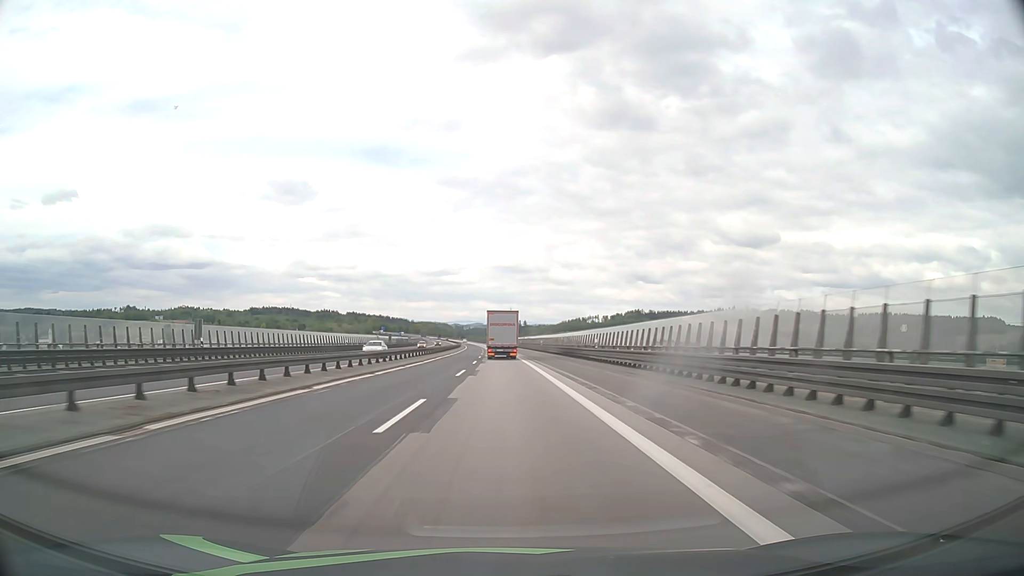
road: motorway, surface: asphalt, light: Day
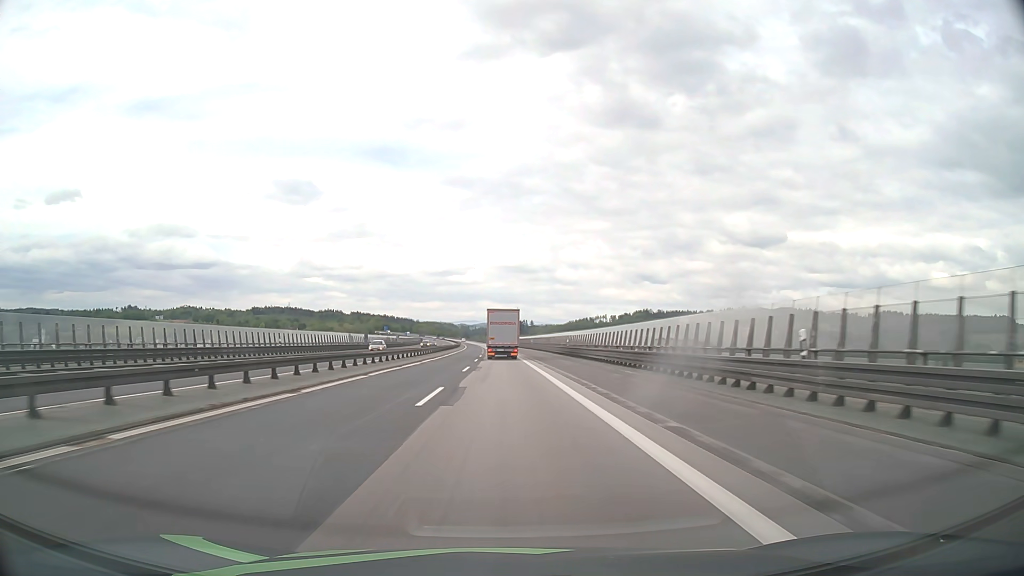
(-0.1, +31.5) m; -1°
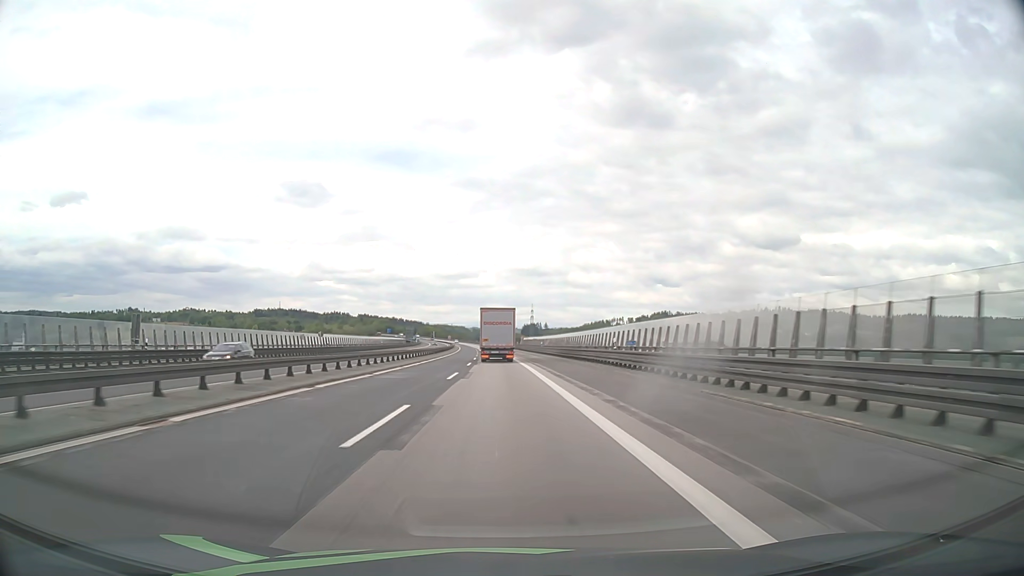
(-0.6, +77.9) m; -1°
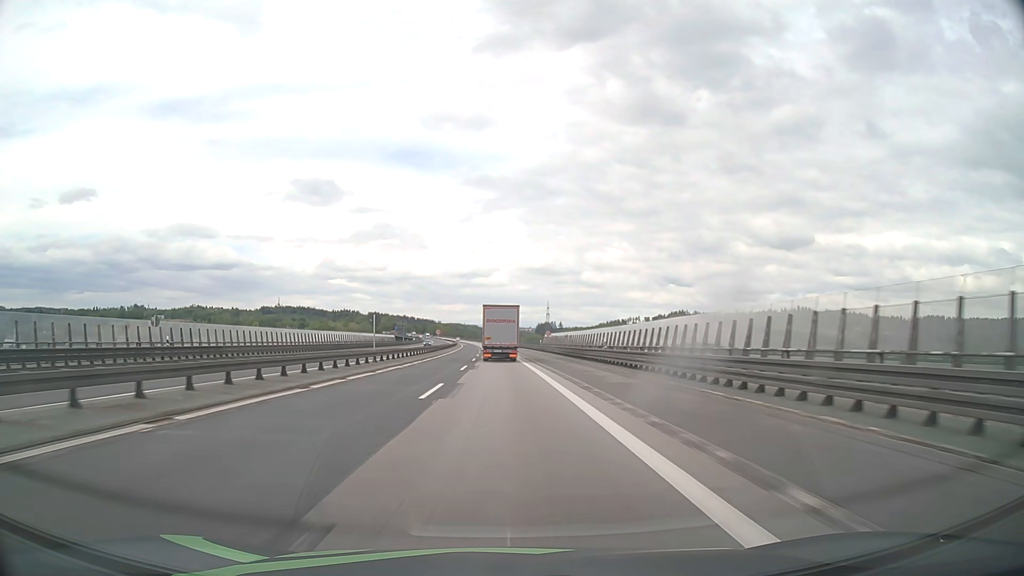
(-0.5, +46.2) m; -1°
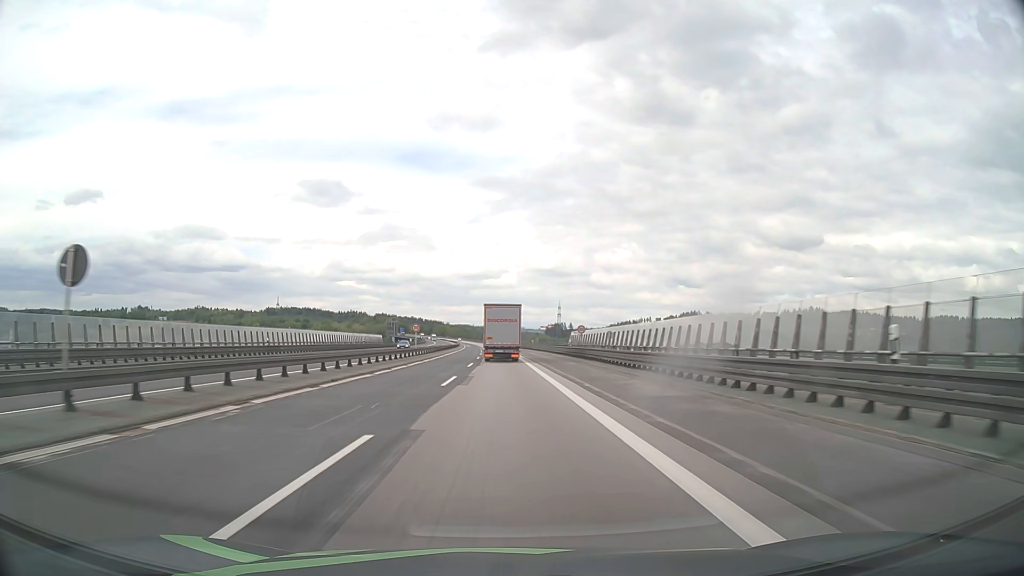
(-0.3, +30.4) m; -1°
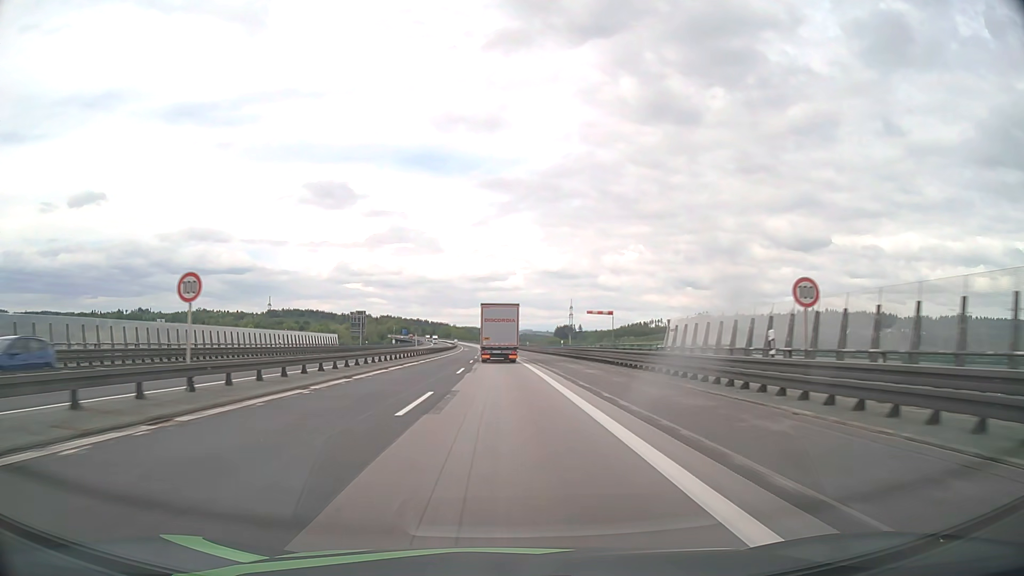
(-0.2, +45.1) m; -1°
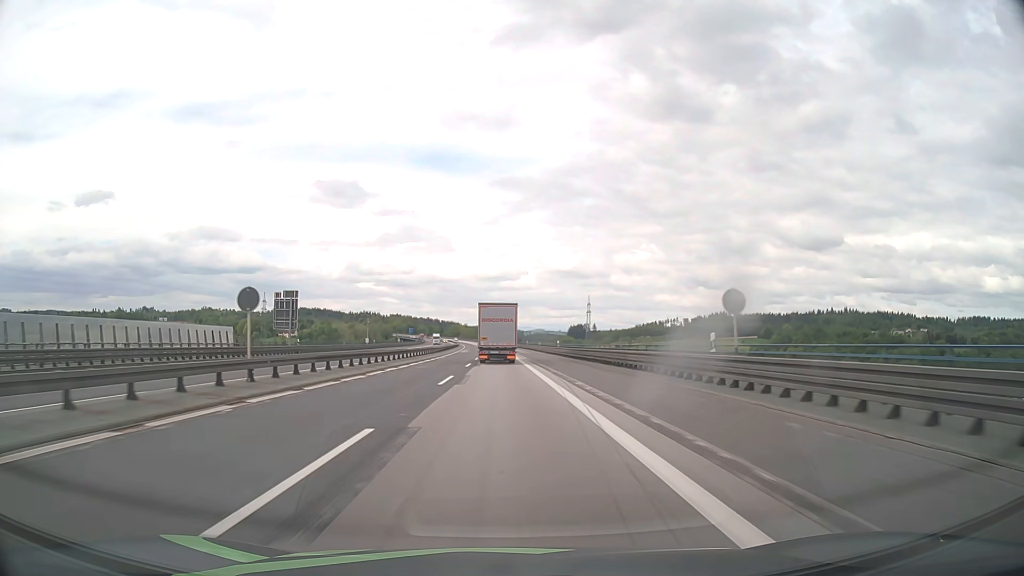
(-0.4, +44.4) m; -1°
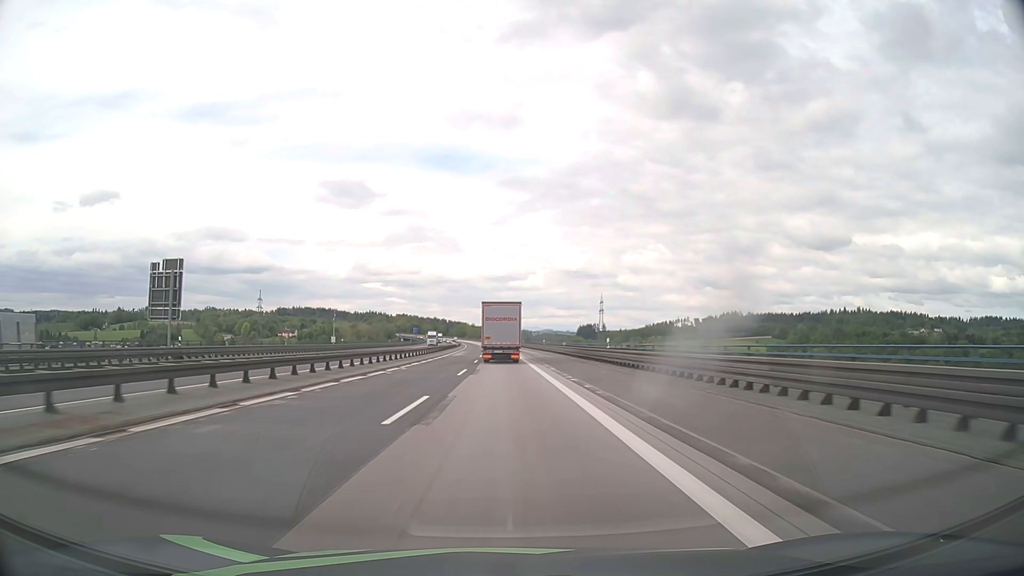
(-0.2, +29.4) m; -1°
(0, +10) (0, +20) (0, +30) (0, +40) (0, +50) (0, +60) (0, +70) (-1, +80) (-1, +90) (-1, +100) m
